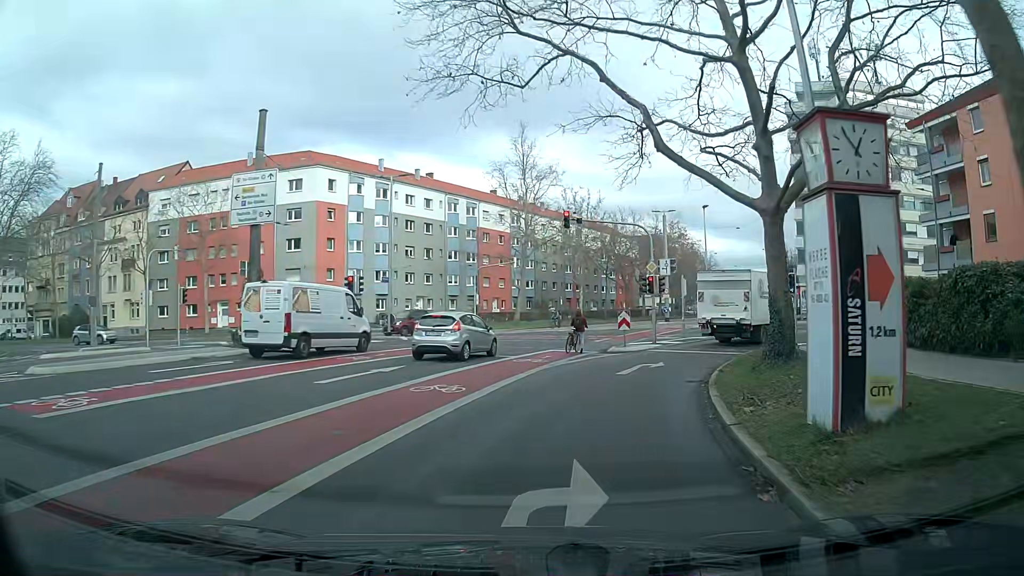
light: Day
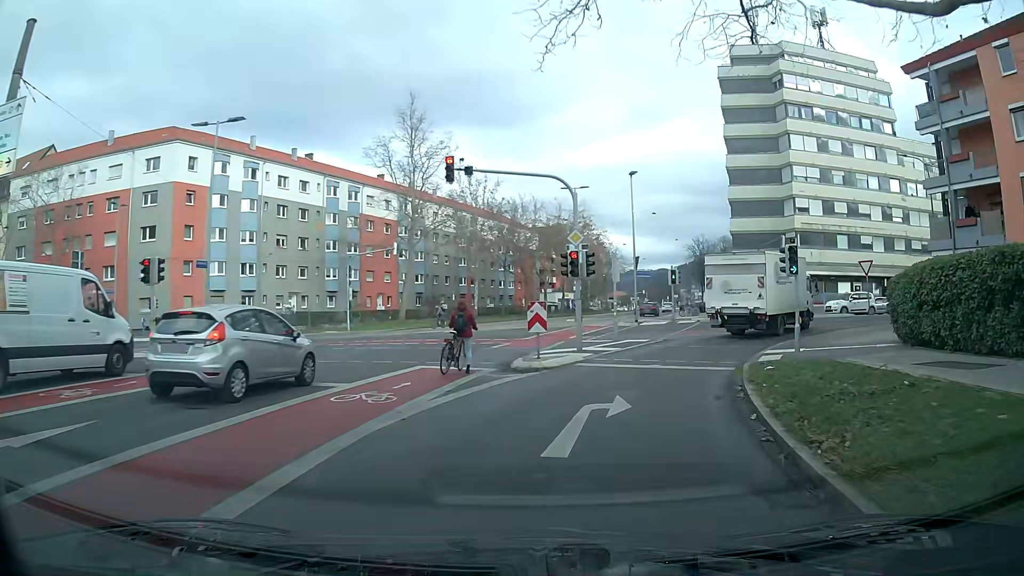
(+0.8, +10.1) m; +9°
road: secondary_link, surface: asphalt
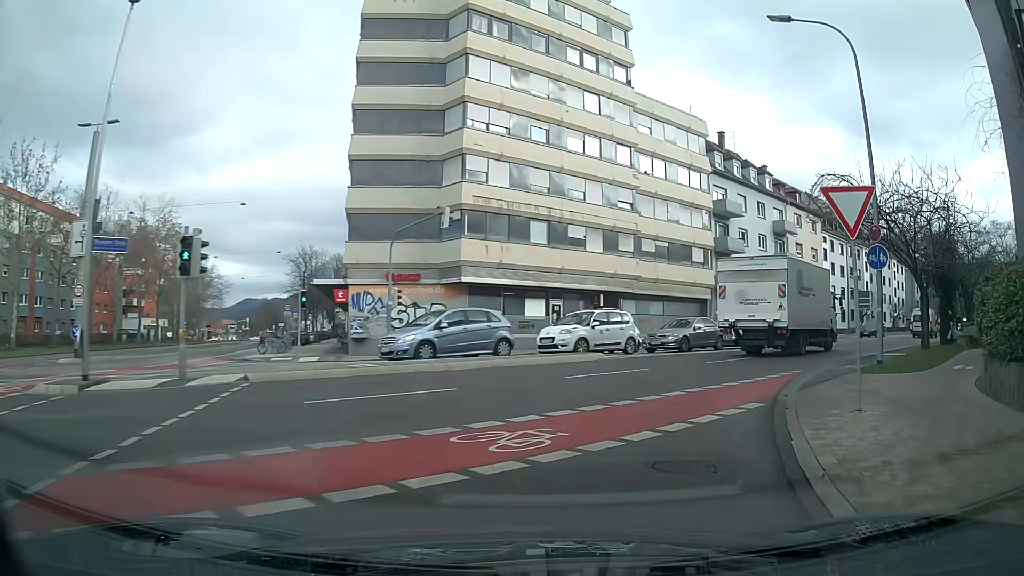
(+6.2, +23.3) m; +32°
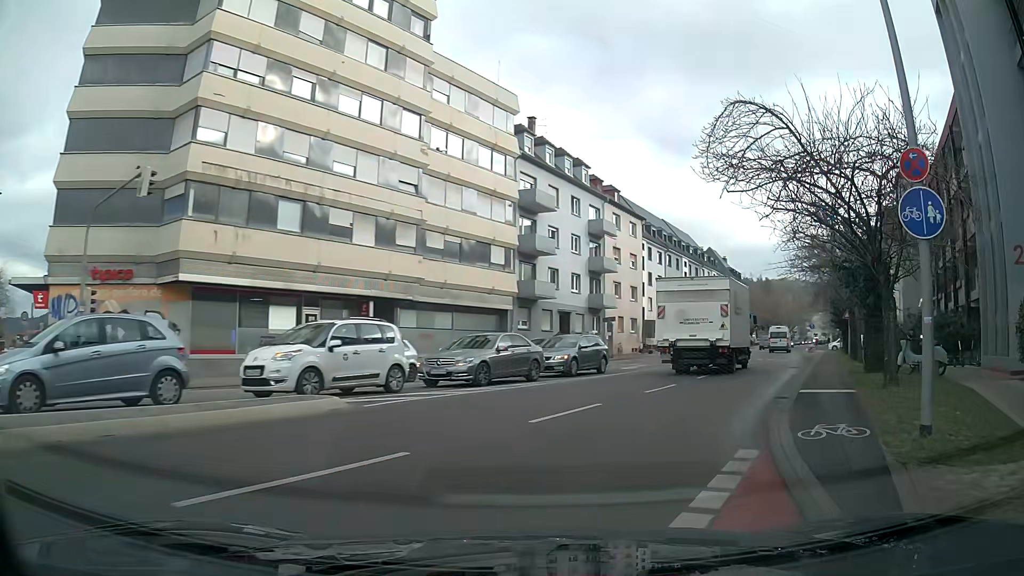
(+1.4, +9.3) m; +18°
(+2, +10) (+6, +19) (+10, +28) (+15, +37) (+19, +46) (+23, +55) (+26, +64) (+30, +74) (+35, +83) (+39, +91) m
